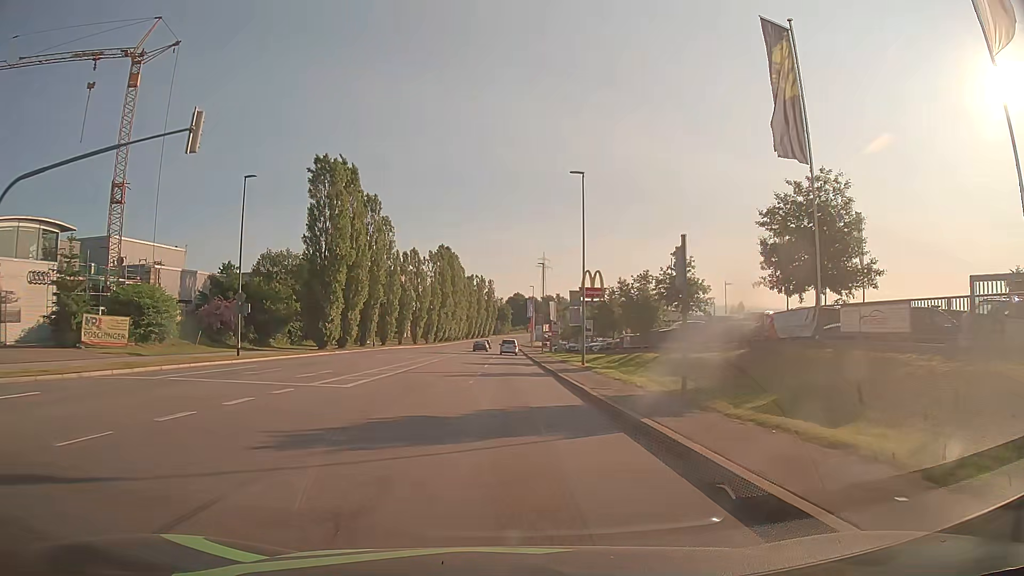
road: tertiary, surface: asphalt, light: Day
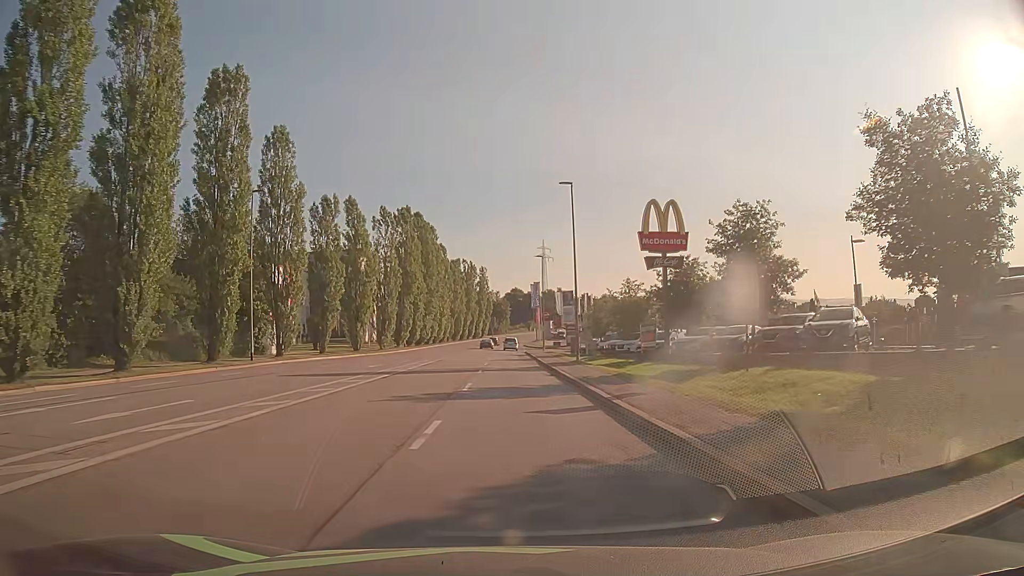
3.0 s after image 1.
(0.0, +38.3) m; 0°
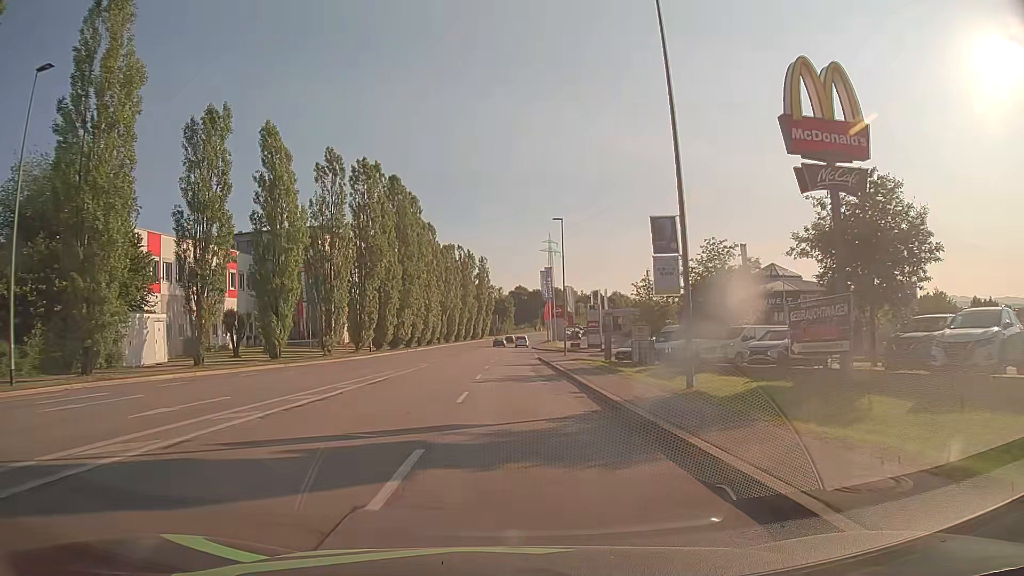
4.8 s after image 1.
(-0.2, +22.8) m; -1°
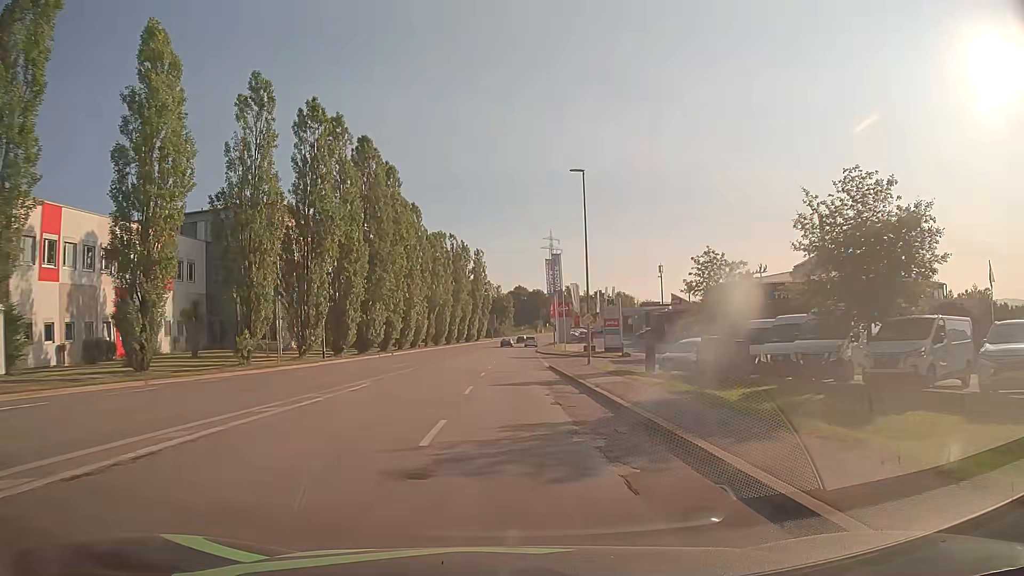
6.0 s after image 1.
(0.0, +15.2) m; 0°
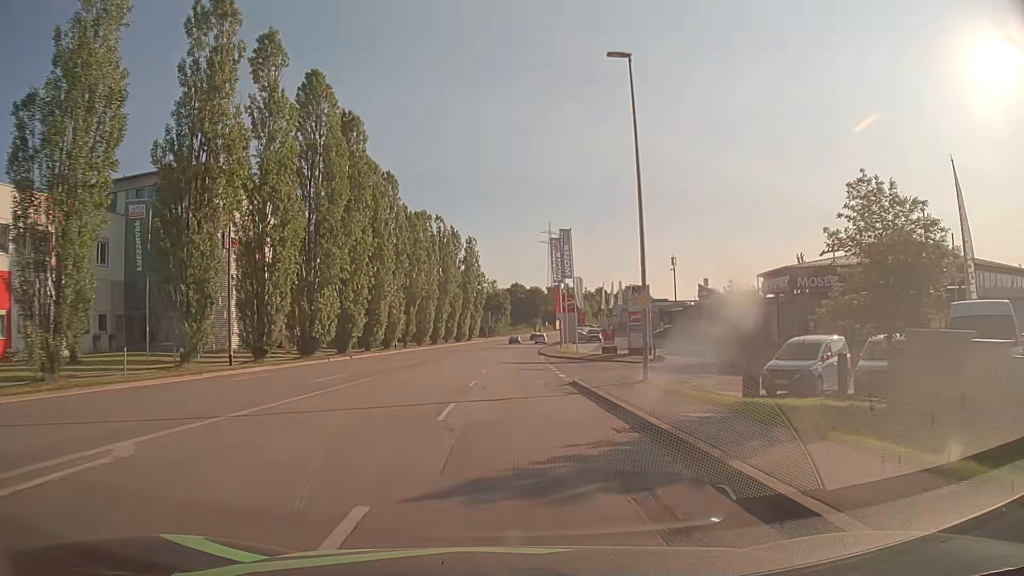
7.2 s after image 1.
(0.0, +15.2) m; 0°
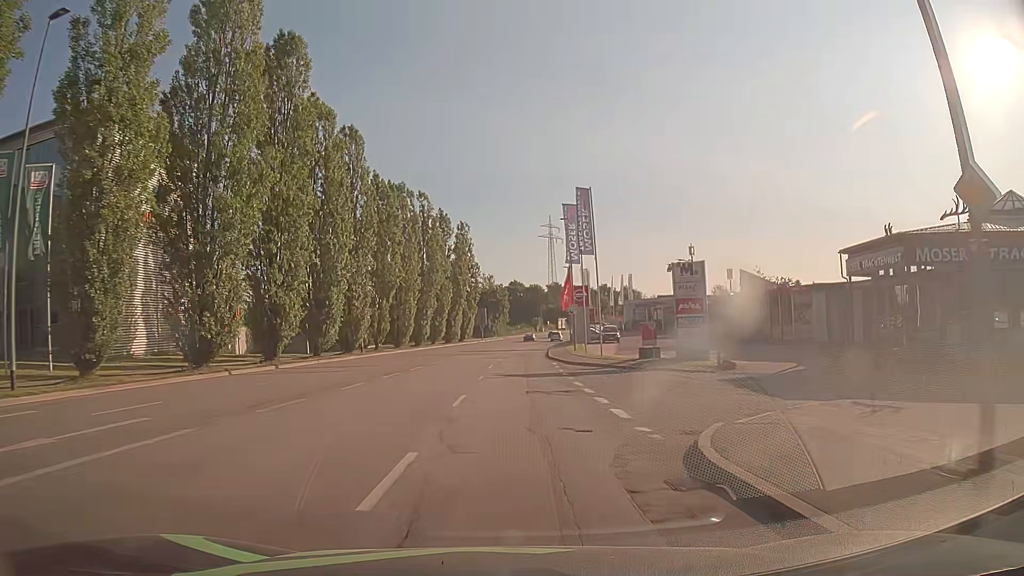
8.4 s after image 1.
(0.0, +15.2) m; 0°
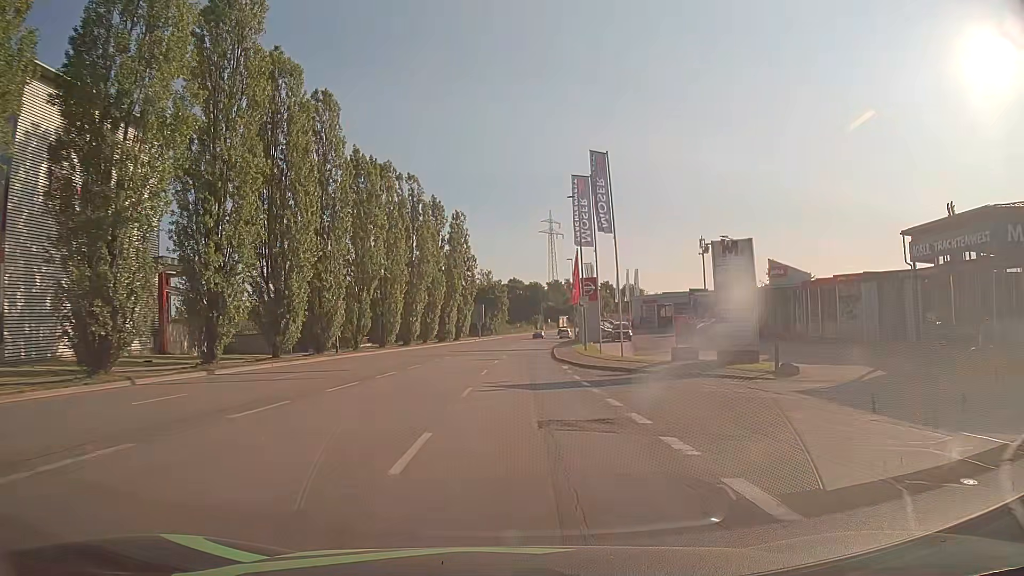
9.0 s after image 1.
(-0.1, +7.6) m; 0°
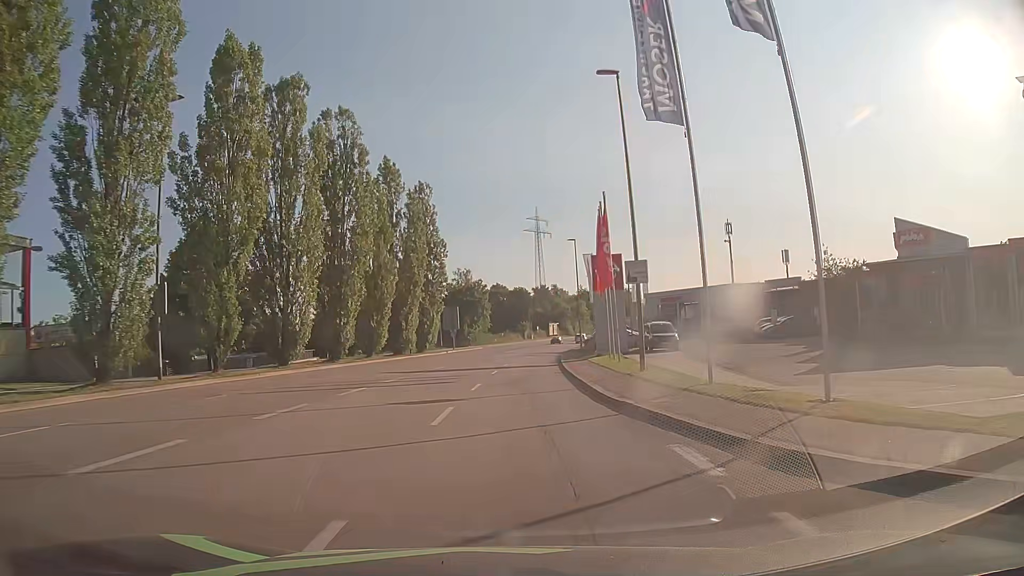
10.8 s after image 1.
(+0.2, +22.8) m; +1°
(0, +10) (0, +20) (+1, +30) (+1, +40) (+2, +50) (+3, +60) (+4, +70) (+5, +80) (+7, +90) (+9, +99) m
